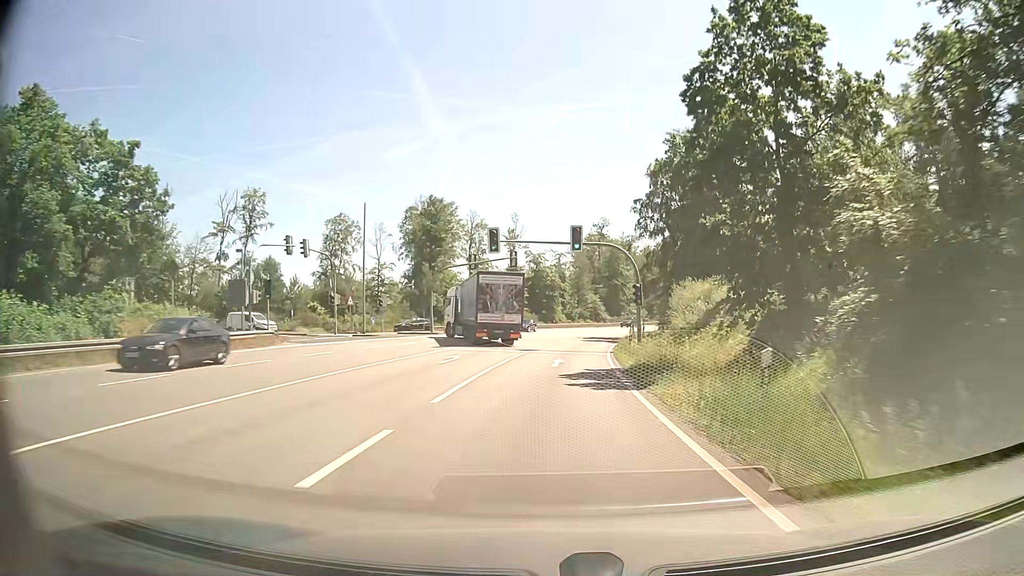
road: primary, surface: asphalt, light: Day
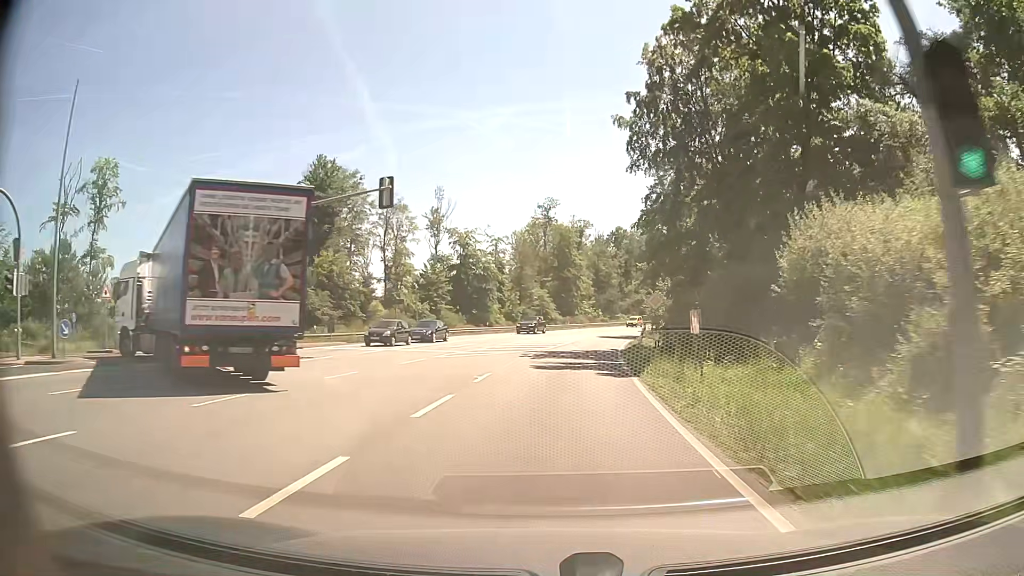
(+1.5, +30.9) m; +5°
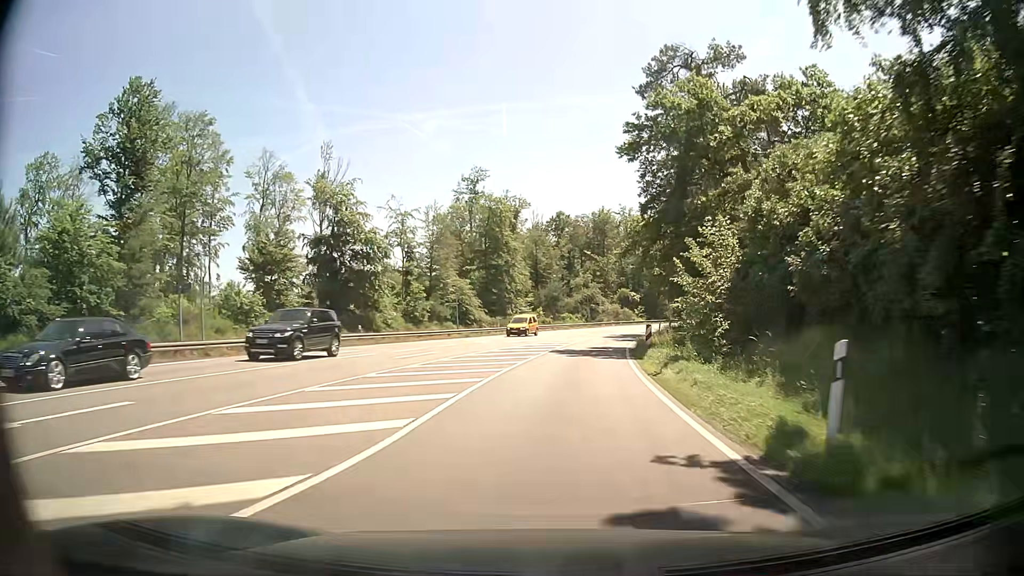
(+1.4, +30.7) m; +5°
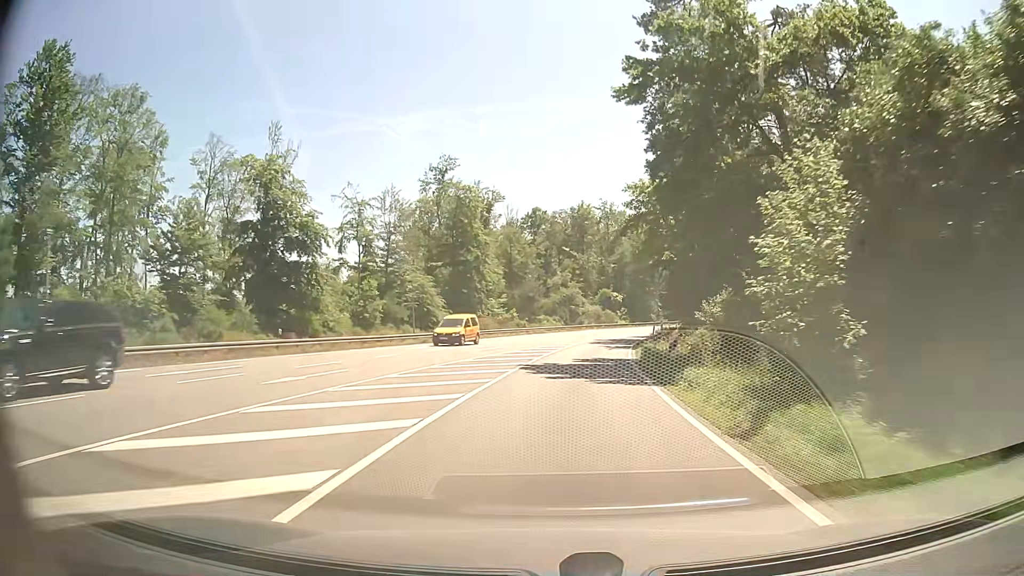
(+0.2, +10.2) m; +2°
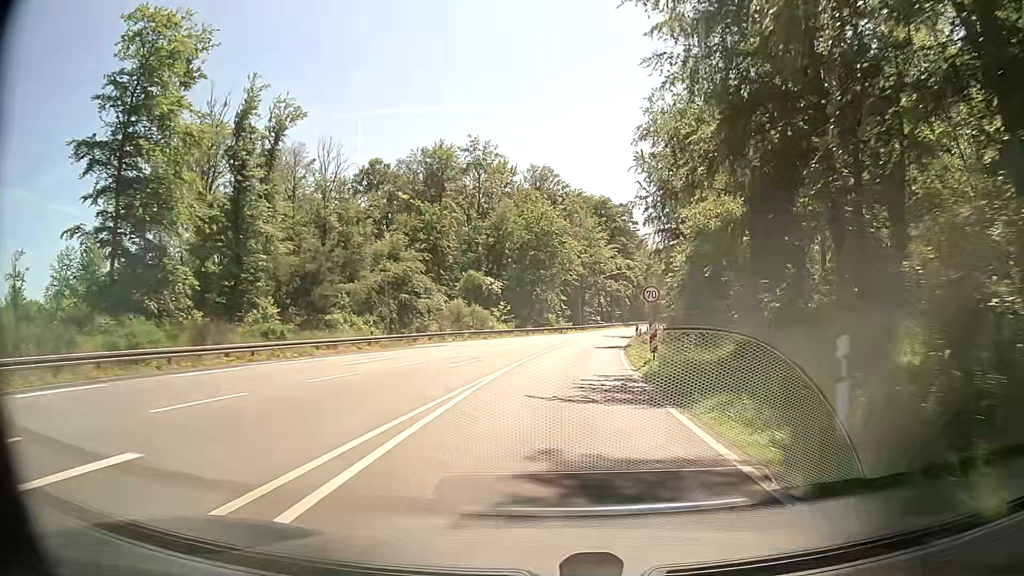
(+4.8, +51.0) m; +11°
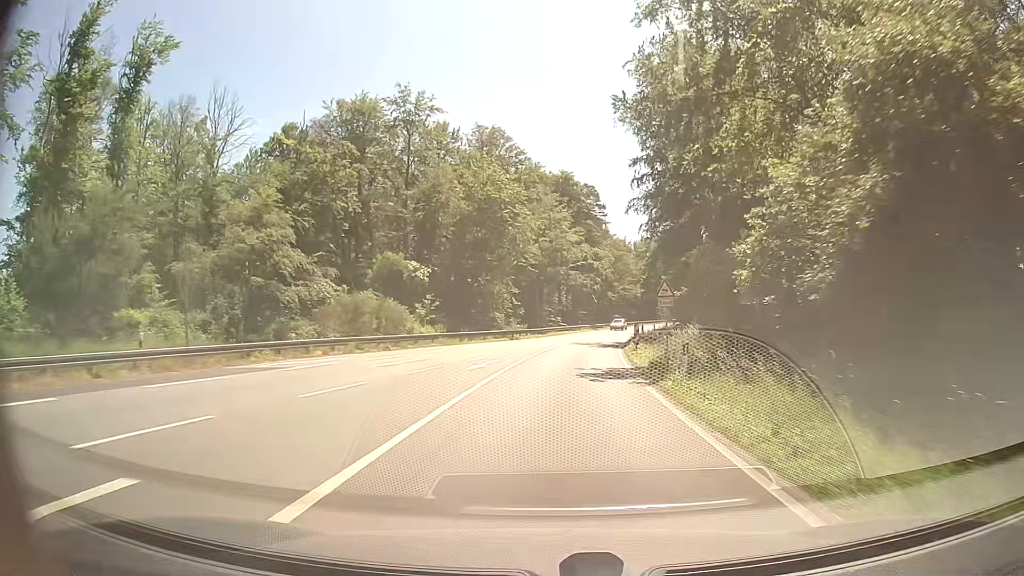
(+0.6, +20.6) m; +4°
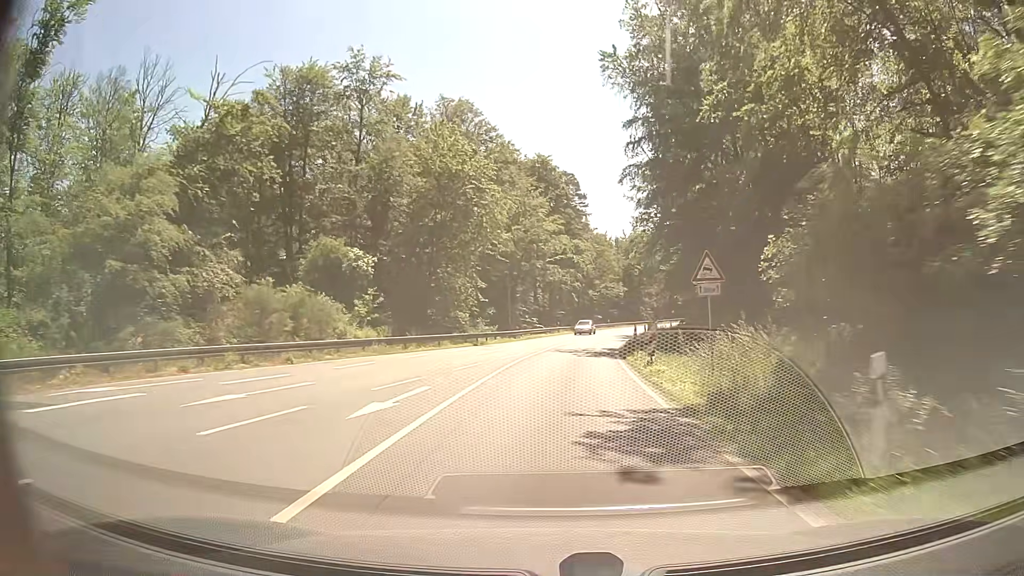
(+0.2, +10.3) m; +2°
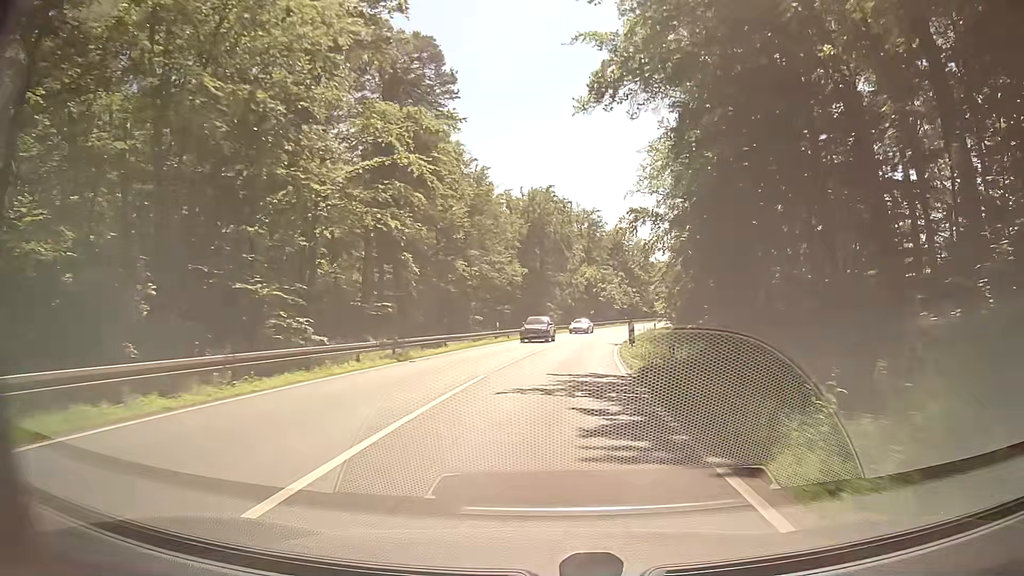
(+4.4, +51.5) m; +10°
(0, +10) (+1, +20) (+1, +30) (+2, +40) (+4, +50) (+6, +60) (+8, +69) (+10, +79) (+13, +89) (+16, +98) m
